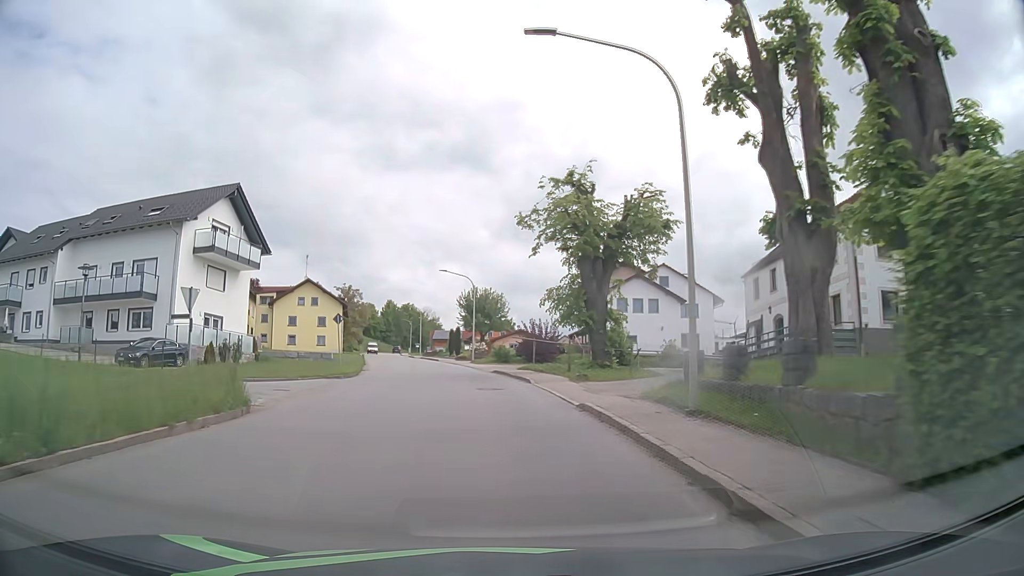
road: tertiary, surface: asphalt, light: Day
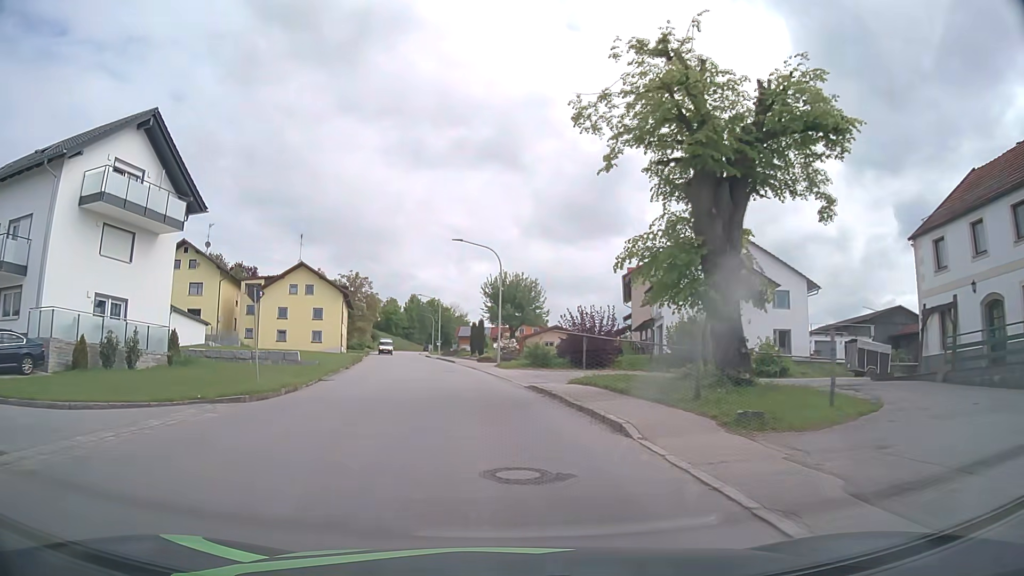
(-0.3, +14.9) m; -3°
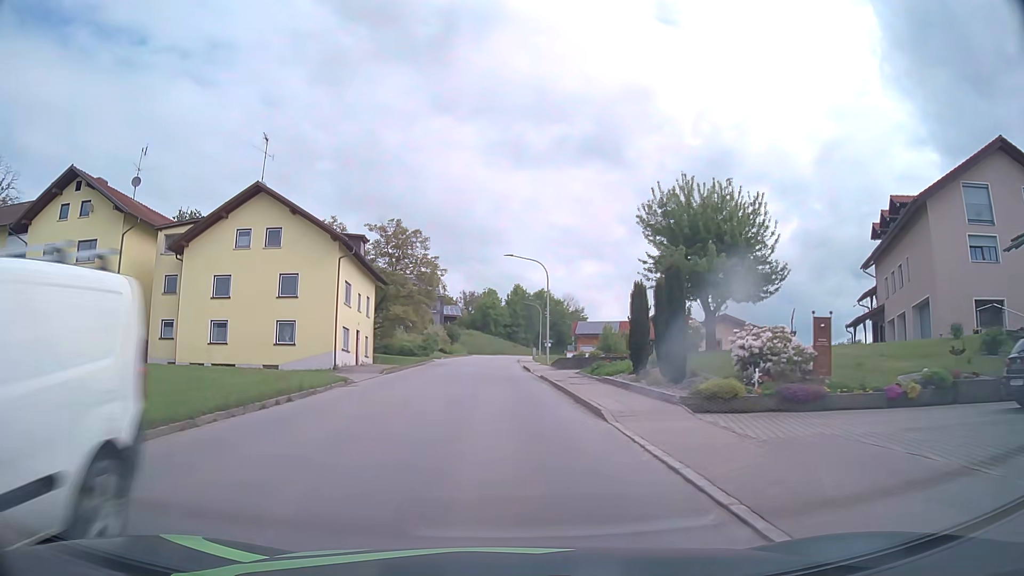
(-3.1, +37.1) m; -9°
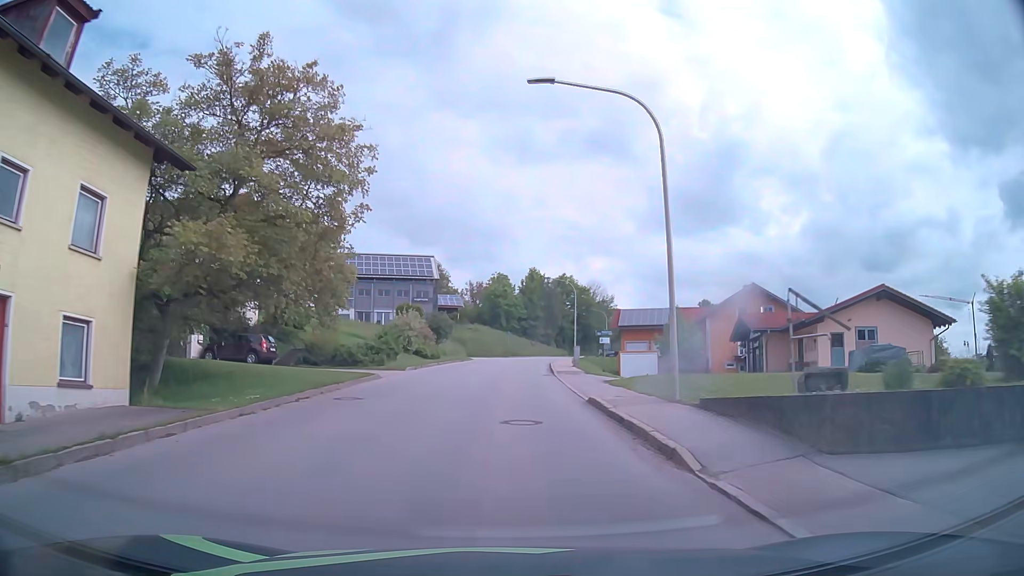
(-0.6, +30.0) m; -1°
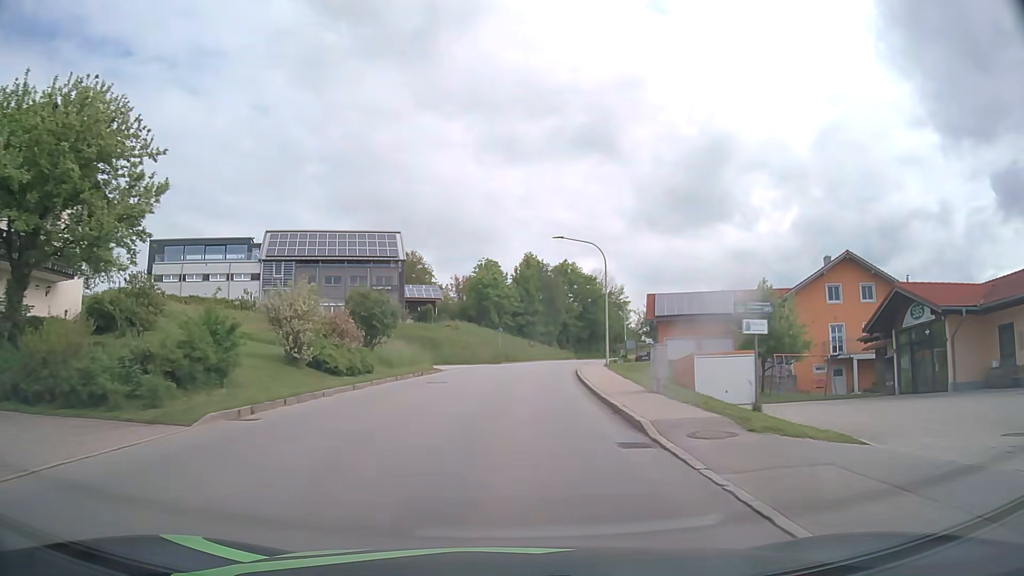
(+0.2, +22.6) m; +1°
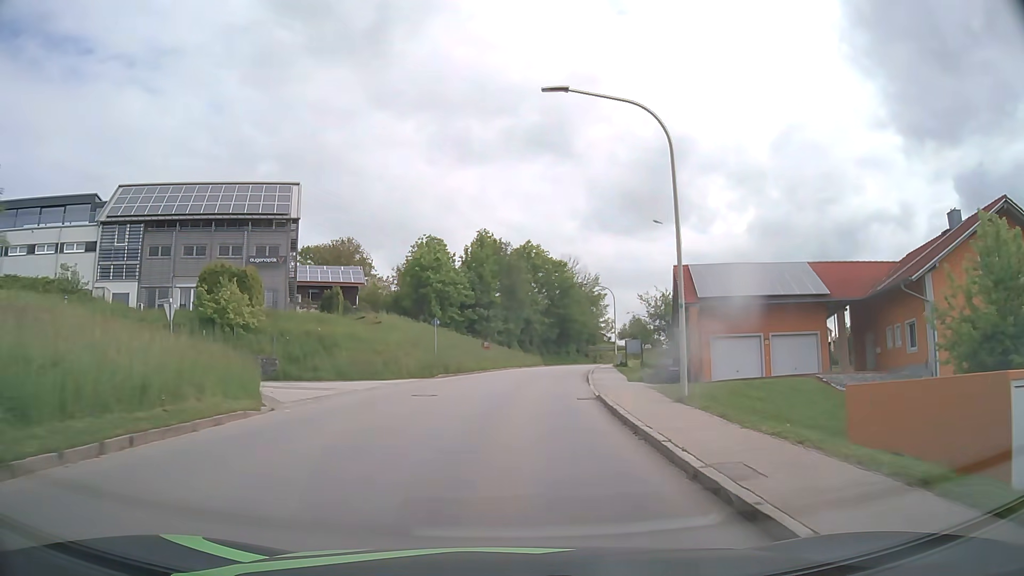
(+0.5, +22.7) m; +3°
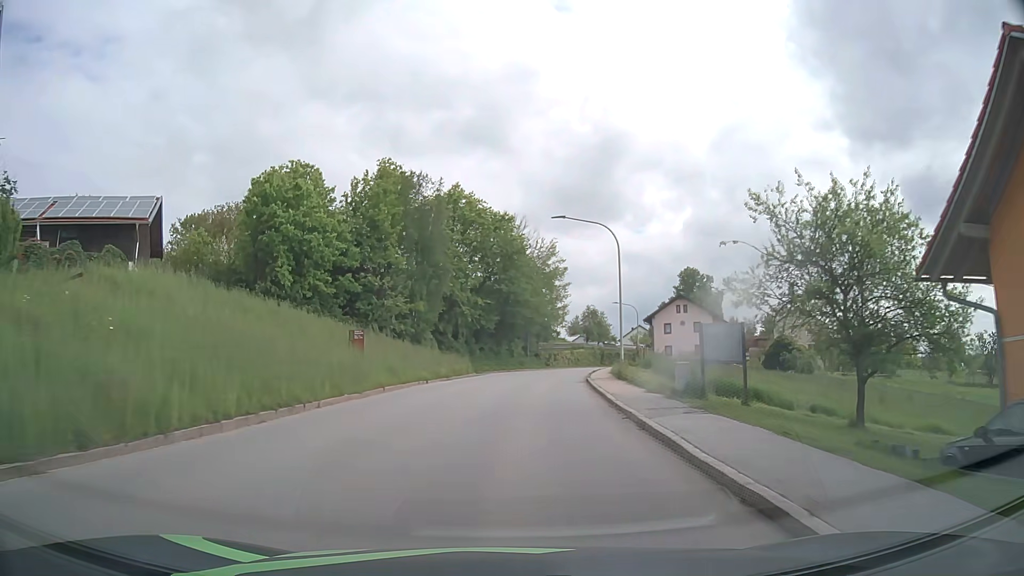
(+1.6, +30.4) m; +5°
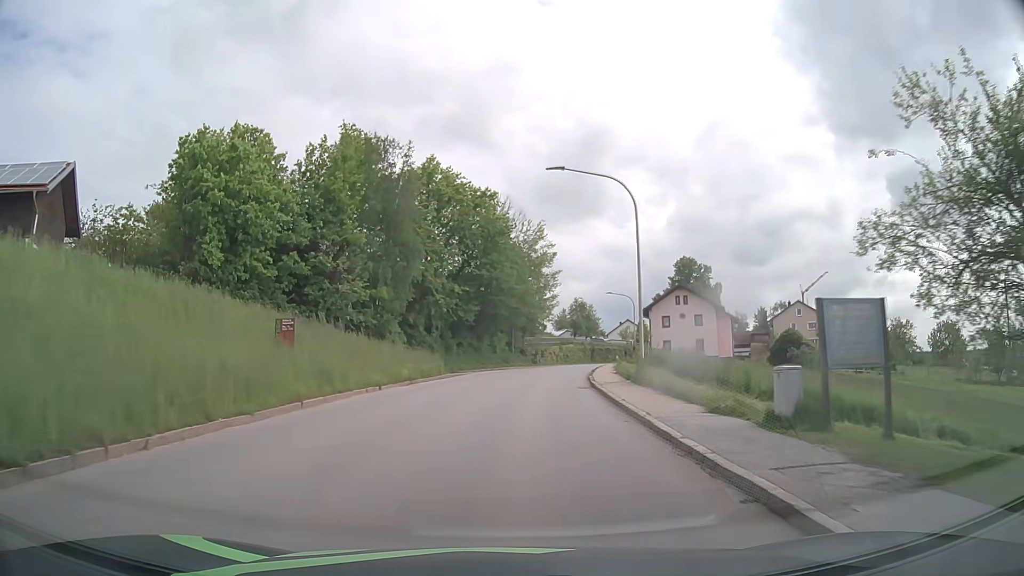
(+0.1, +7.7) m; +2°
(0, +10) (+1, +20) (+1, +30) (+3, +40) (+4, +50) (+7, +59) (+9, +69) (+12, +79) (+16, +88) (+19, +97) m
